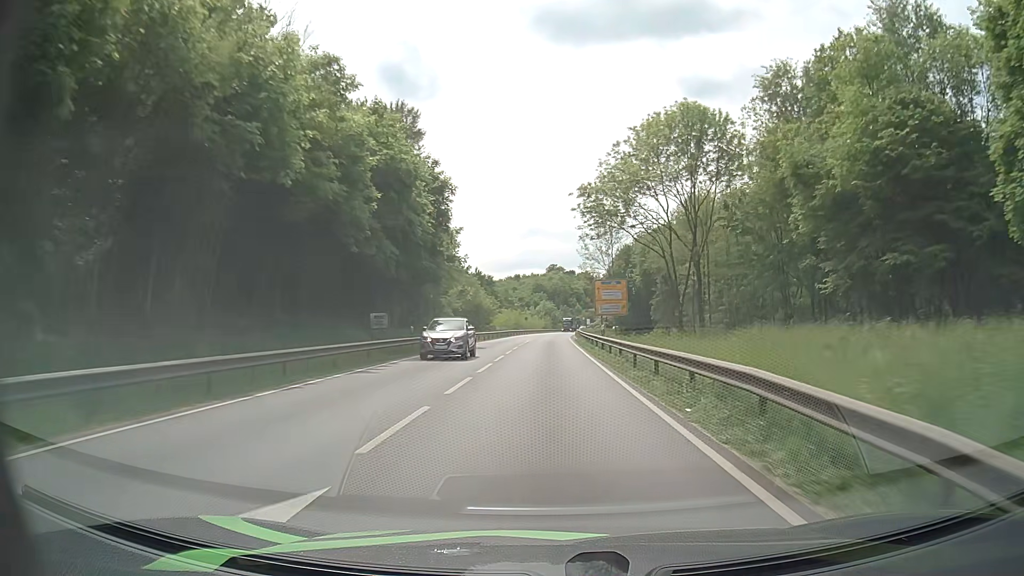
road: primary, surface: asphalt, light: Day
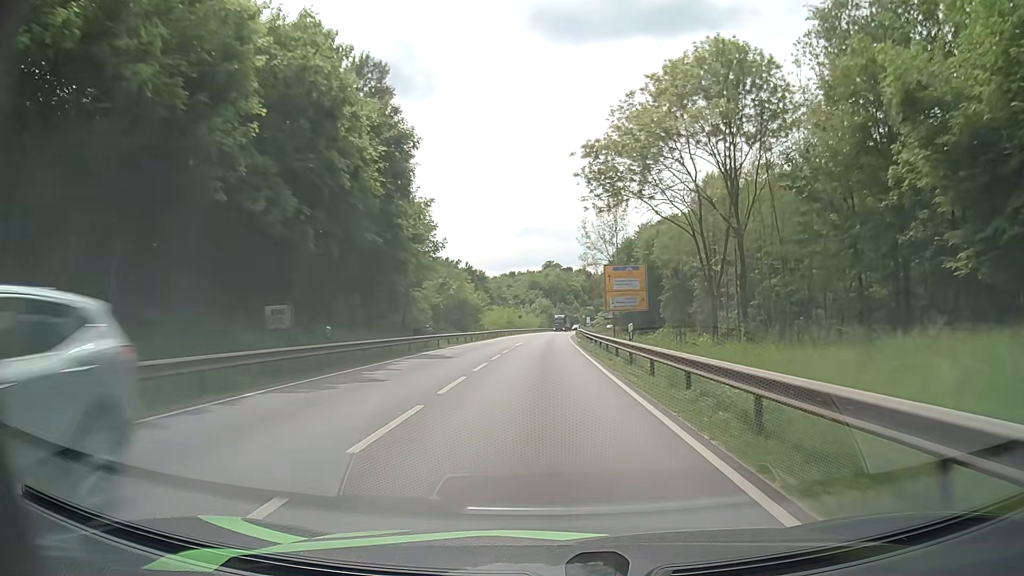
(+0.1, +12.1) m; 0°
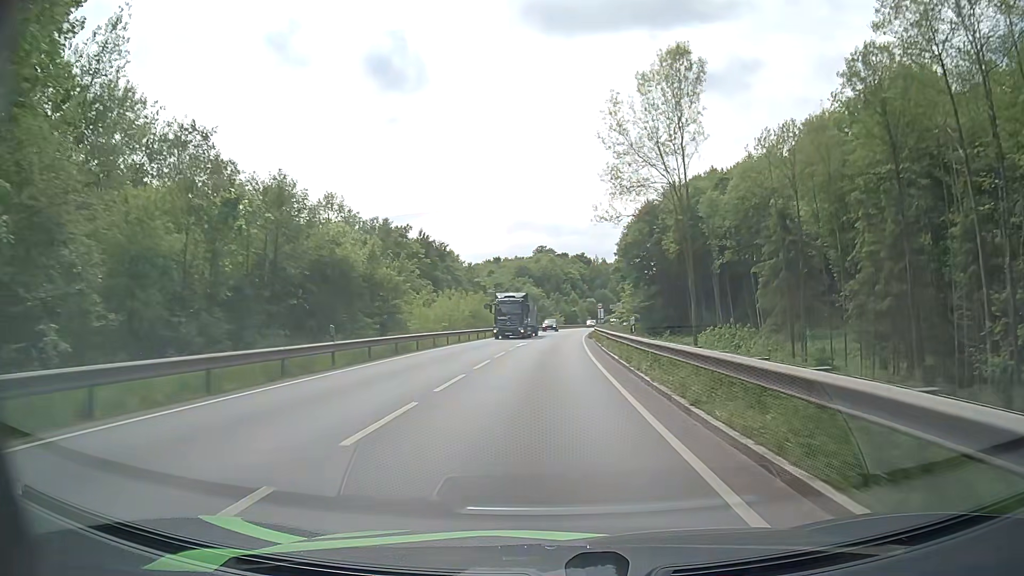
(+0.2, +47.6) m; +1°
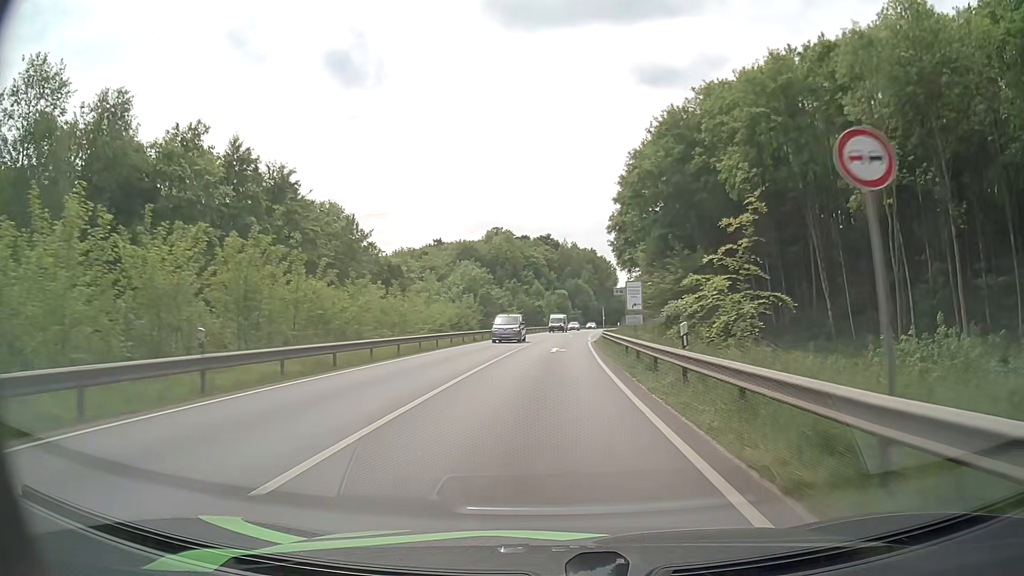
(+1.2, +55.9) m; +3°
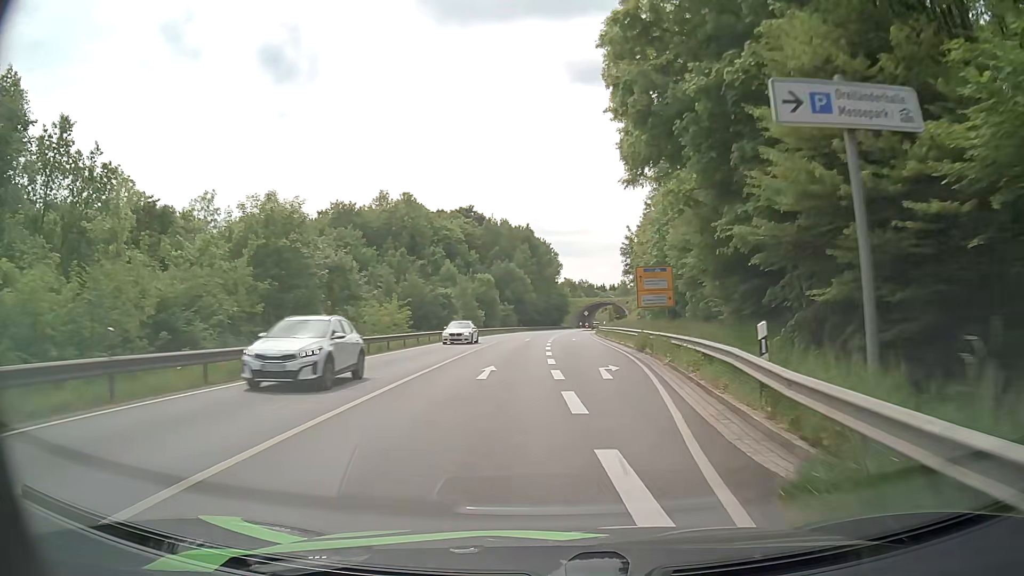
(+2.0, +49.2) m; +6°
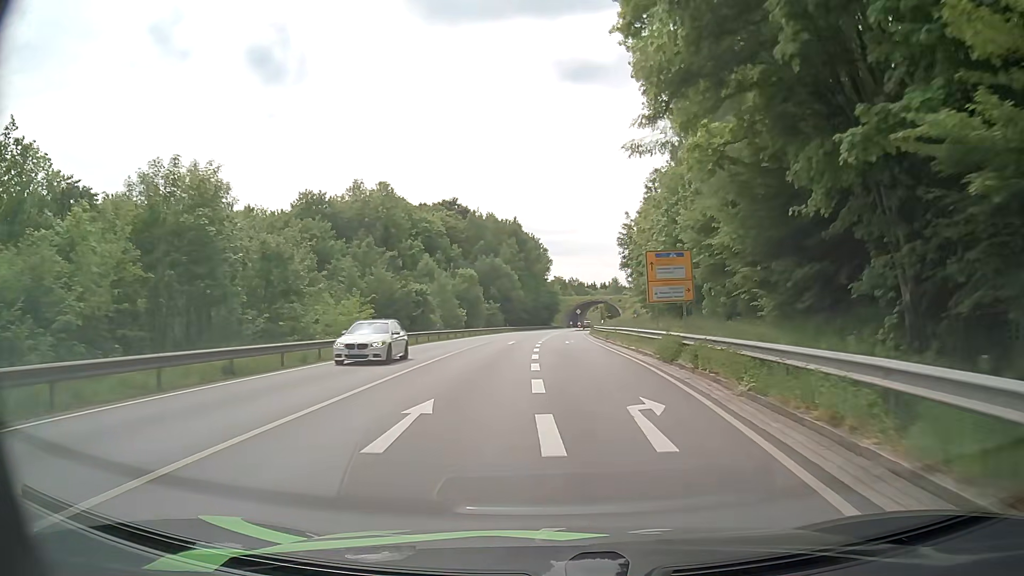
(+0.1, +9.2) m; +1°
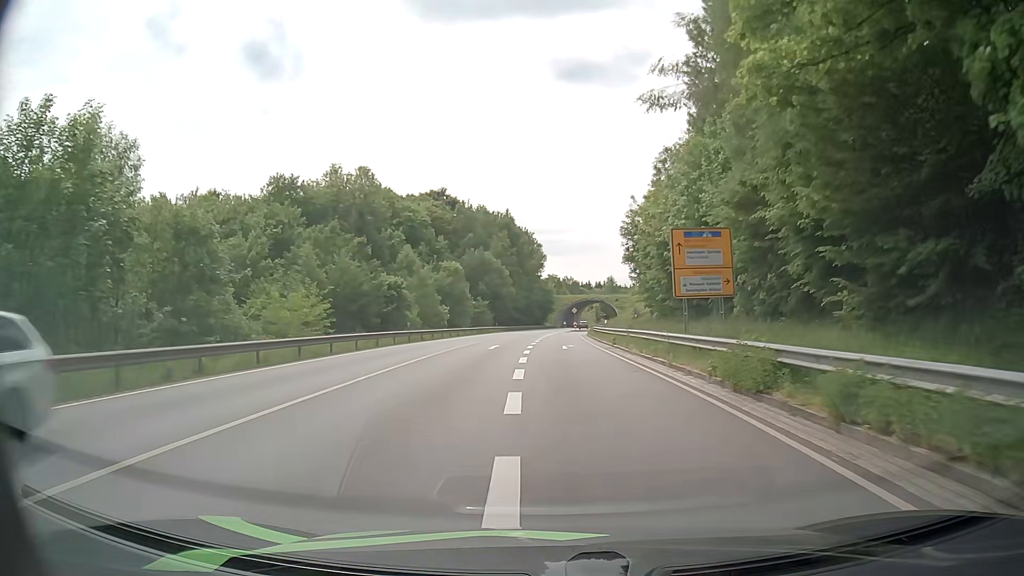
(+0.1, +9.0) m; +1°
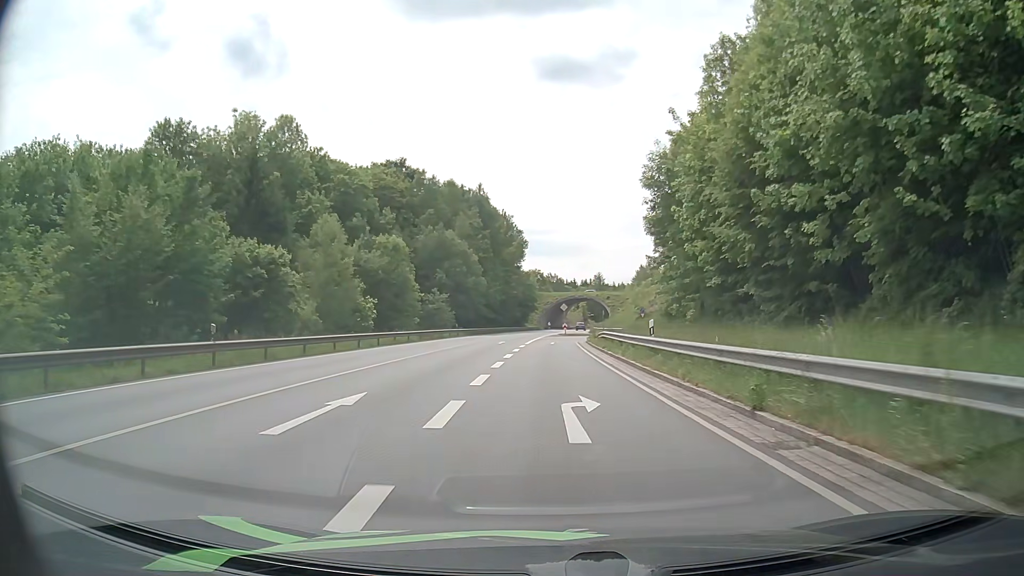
(+0.4, +25.1) m; +2°
(0, +10) (0, +20) (0, +30) (0, +40) (+1, +50) (+3, +60) (+9, +68) (+18, +72) (+28, +74) (+37, +76) m
